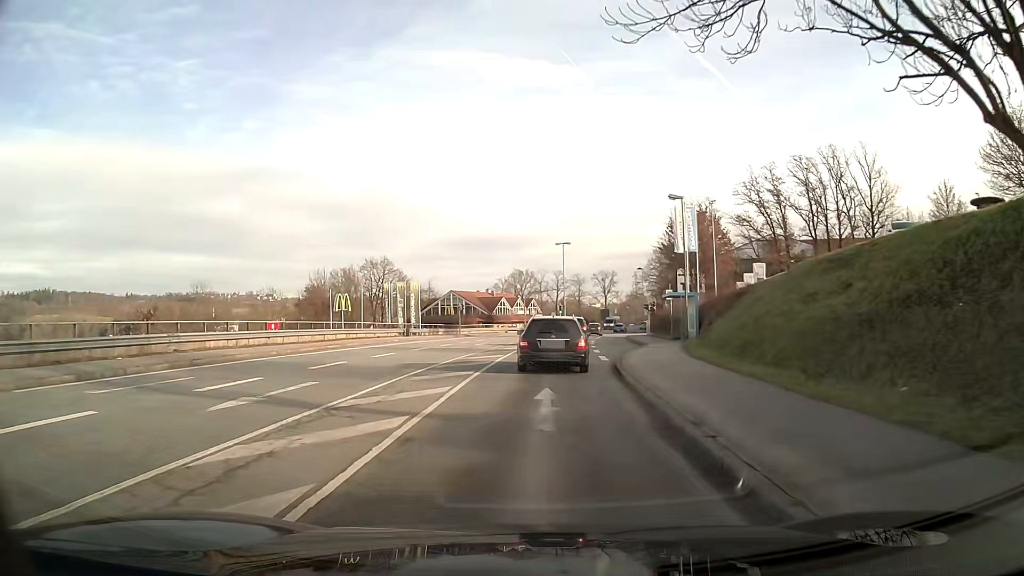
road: tertiary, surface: asphalt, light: Day
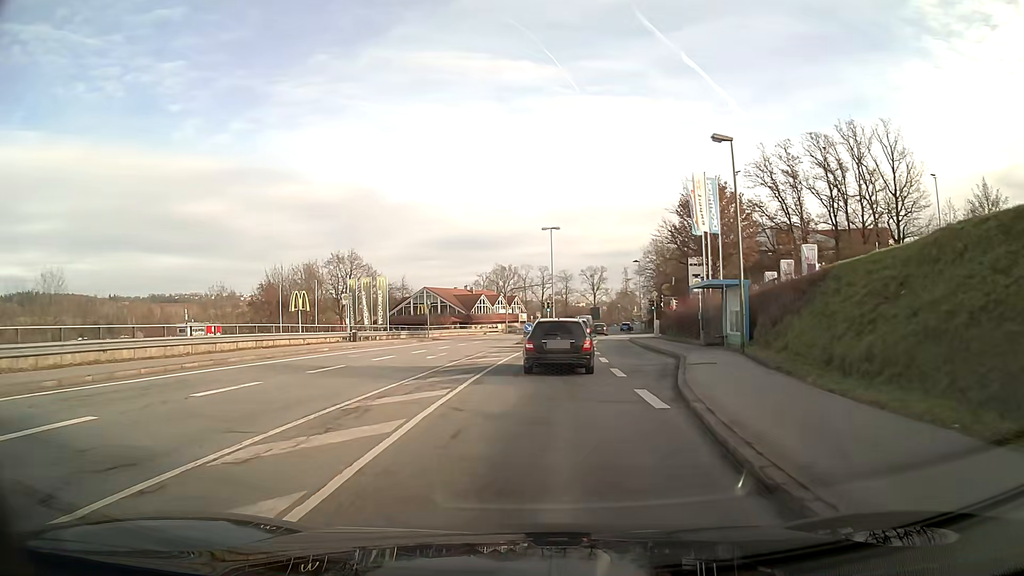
(+0.1, +12.1) m; +1°
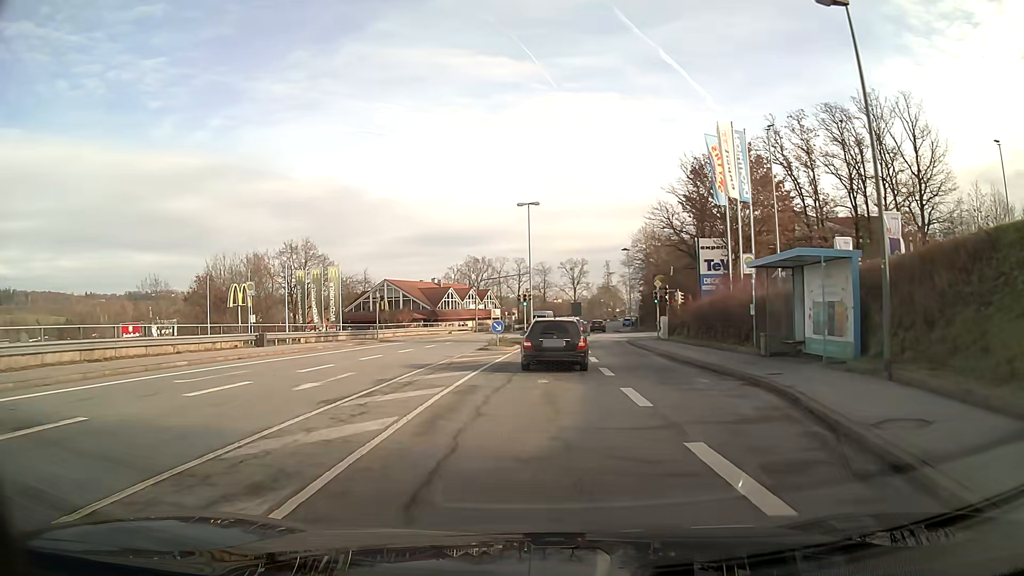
(+0.2, +11.9) m; +2°
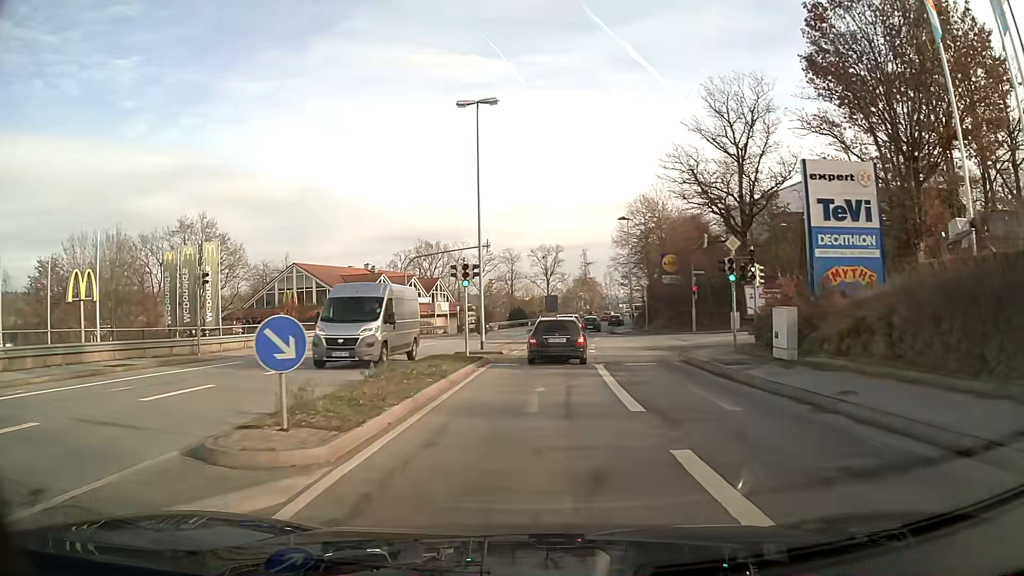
(+0.6, +24.5) m; +3°
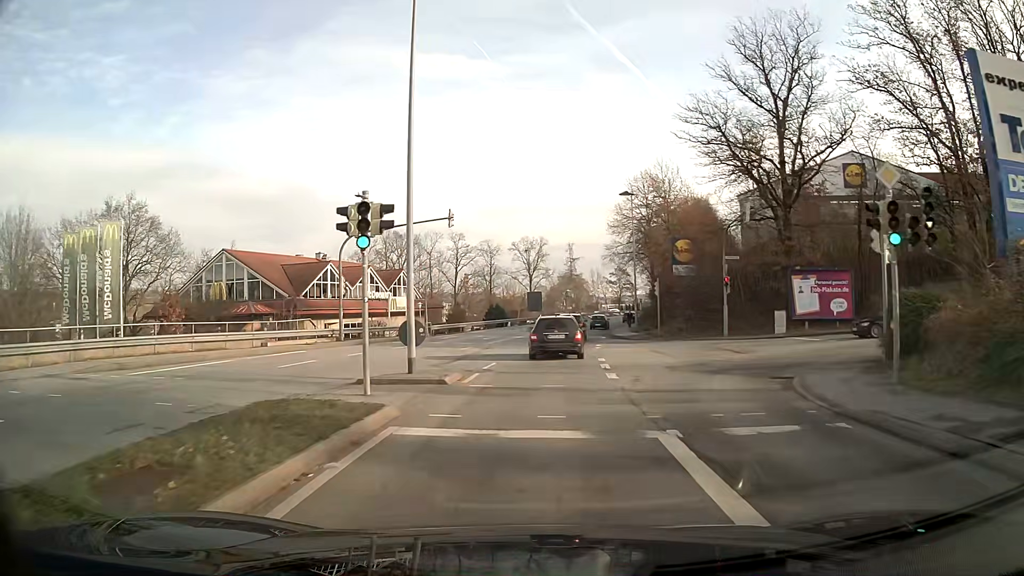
(+0.1, +12.4) m; +1°
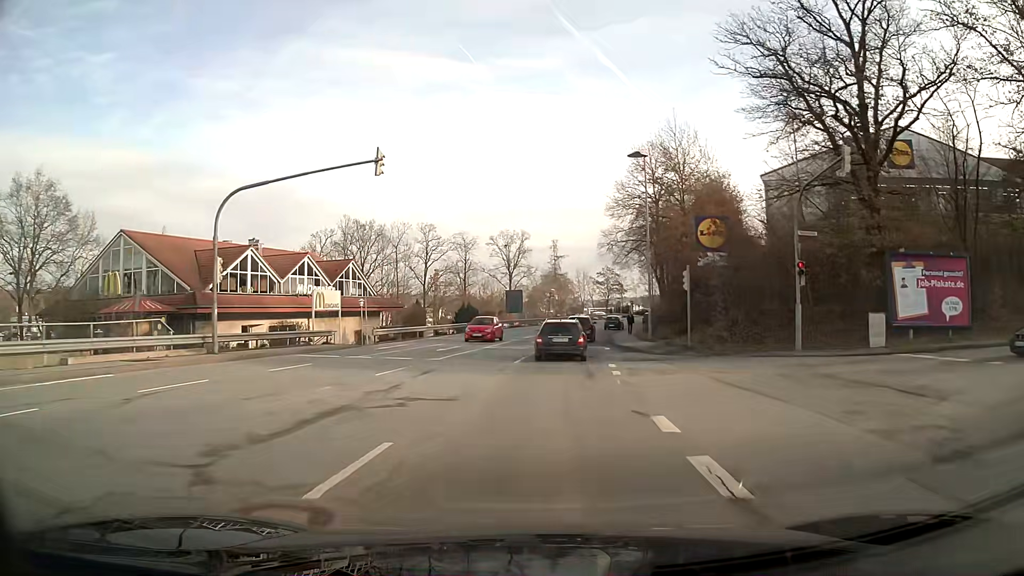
(+0.2, +12.9) m; +2°
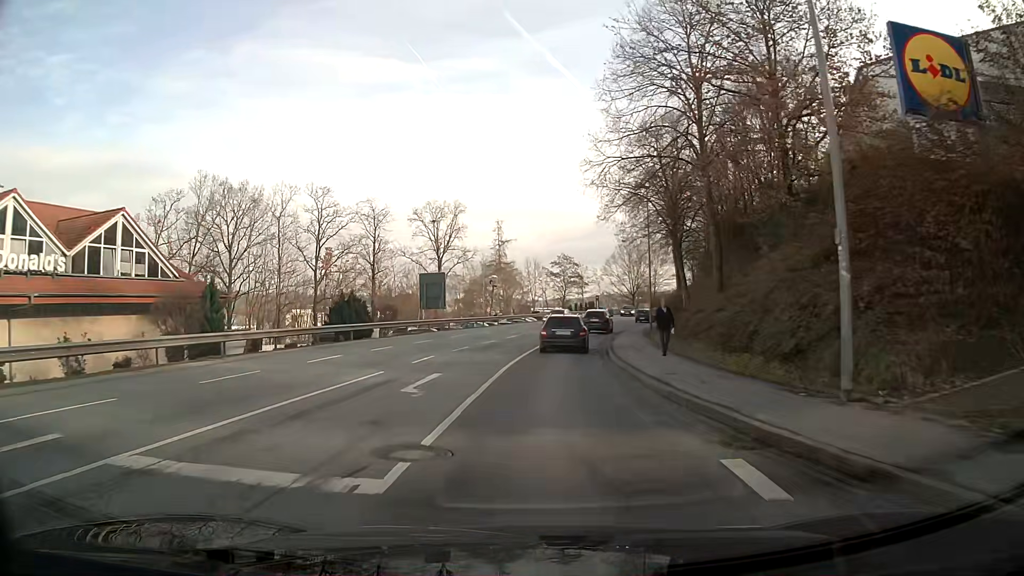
(+1.0, +27.3) m; +4°
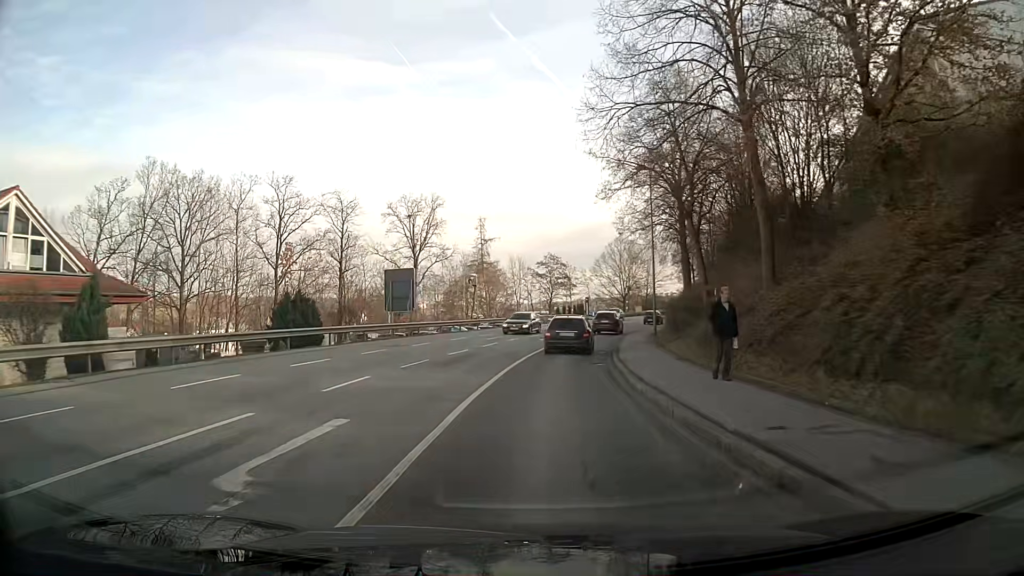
(+0.1, +7.0) m; +1°
